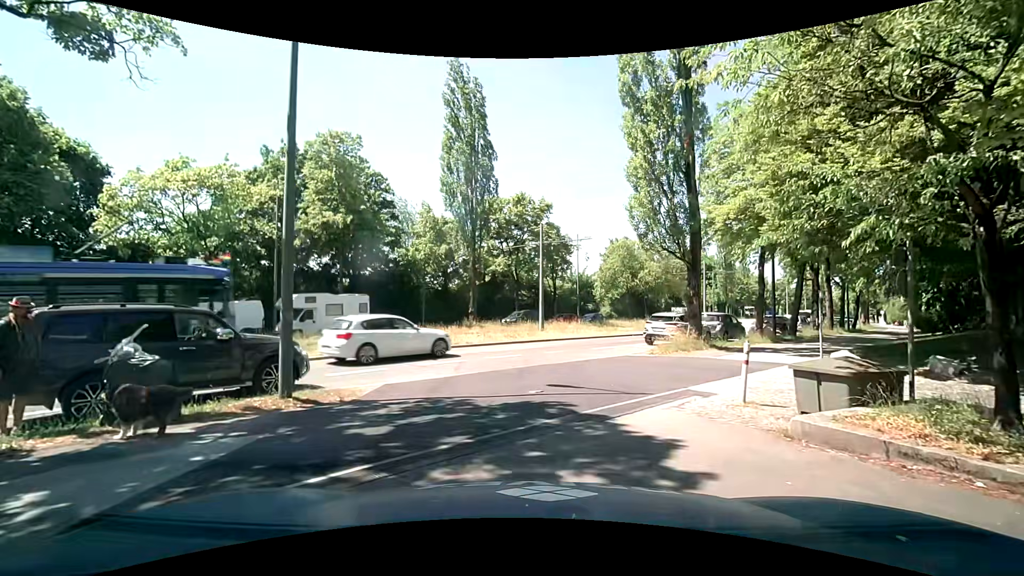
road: service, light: Day
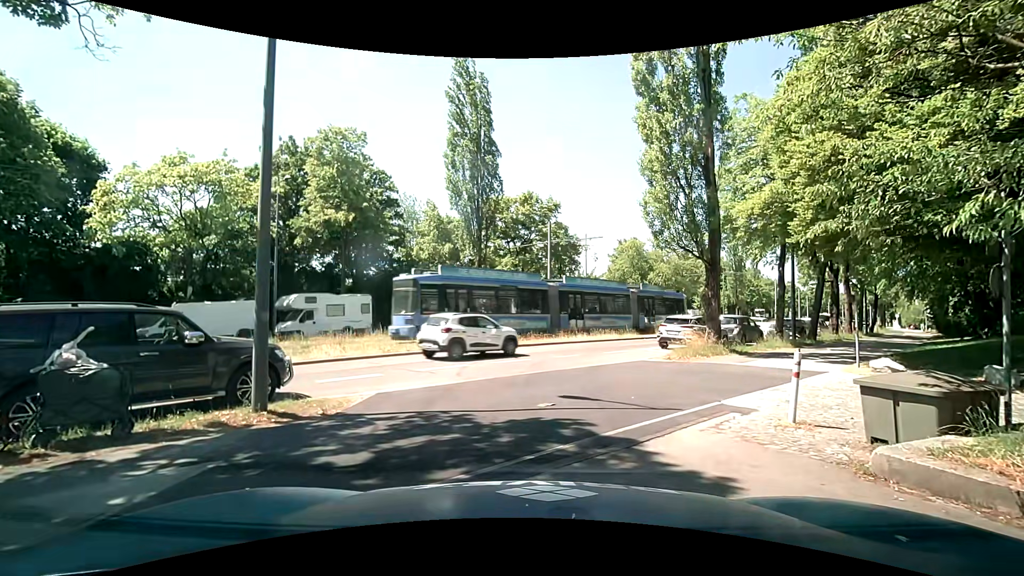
(0.0, +1.1) m; 0°
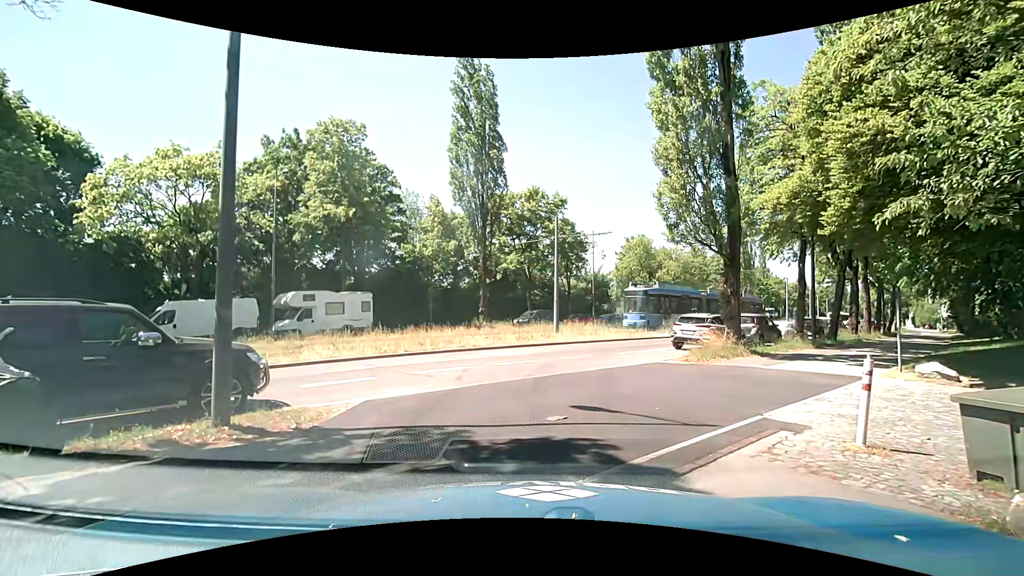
(0.0, +1.2) m; 0°
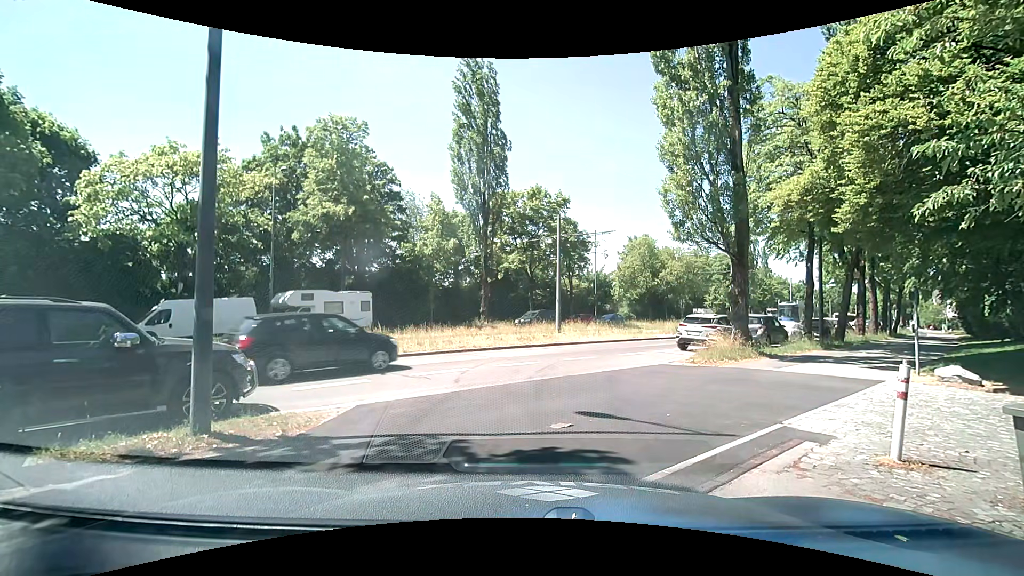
(0.0, +0.5) m; 0°
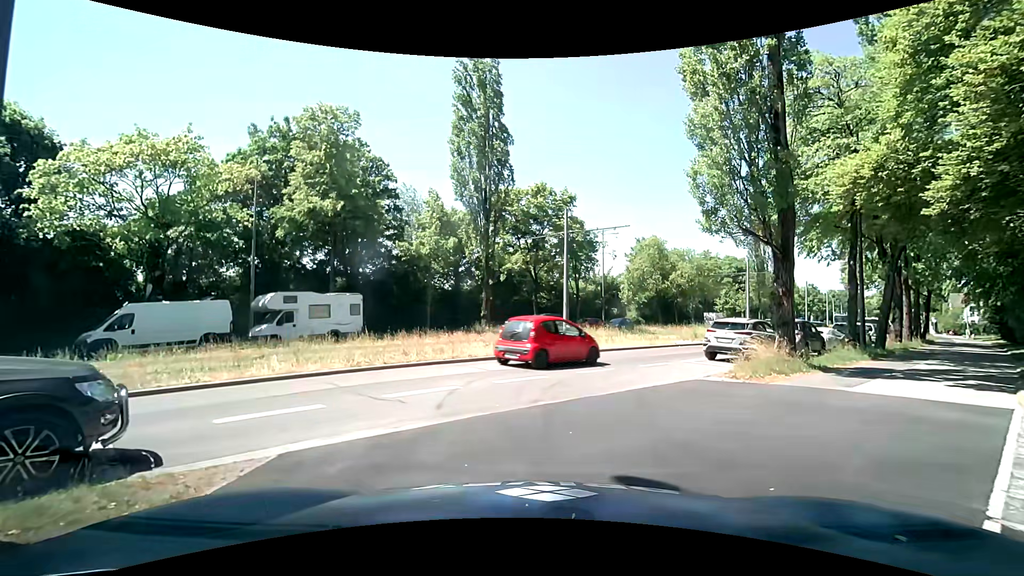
(0.0, +2.8) m; -1°
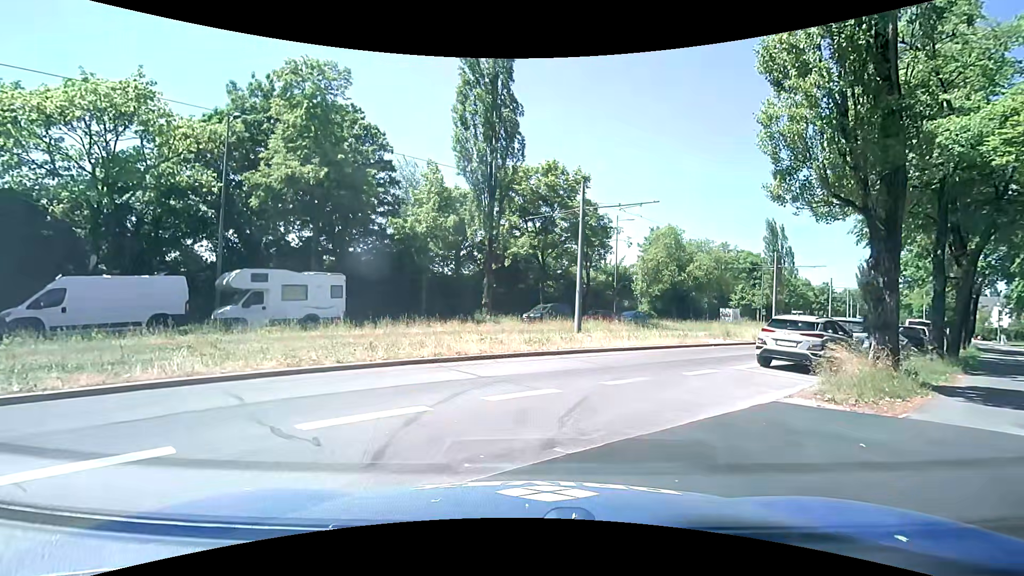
(0.0, +3.6) m; -2°
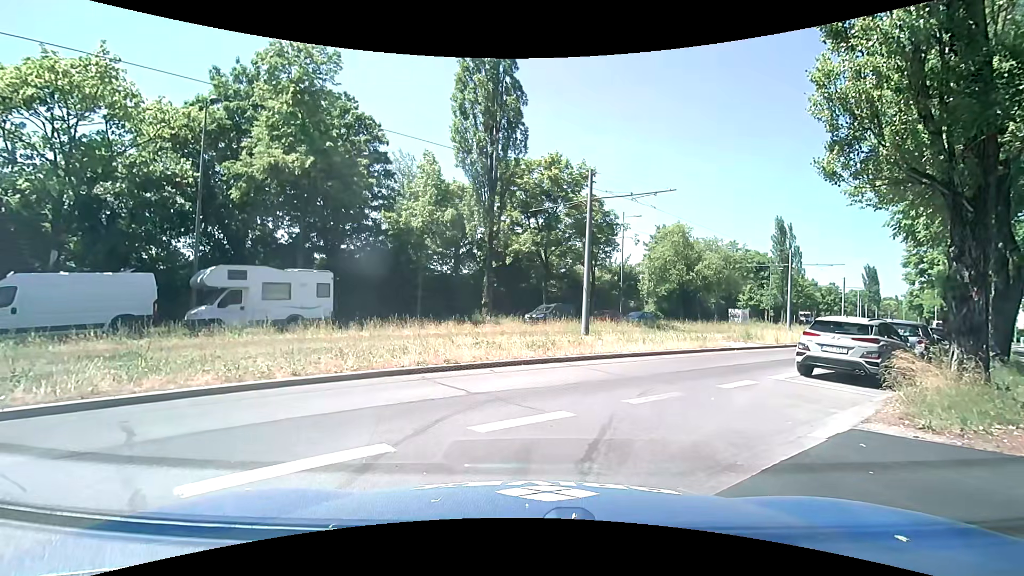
(0.0, +1.9) m; 0°
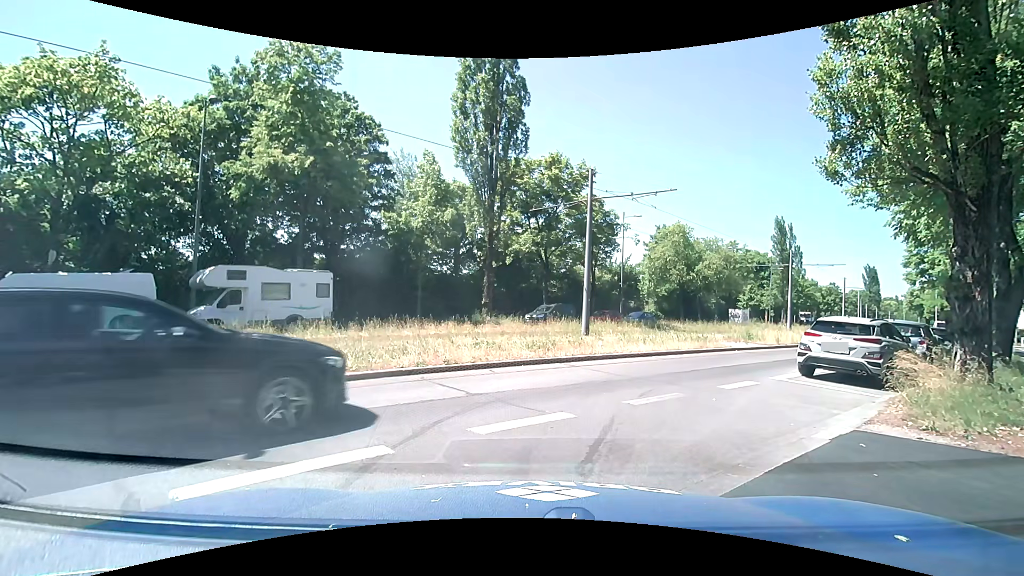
(0.0, +0.2) m; 0°
